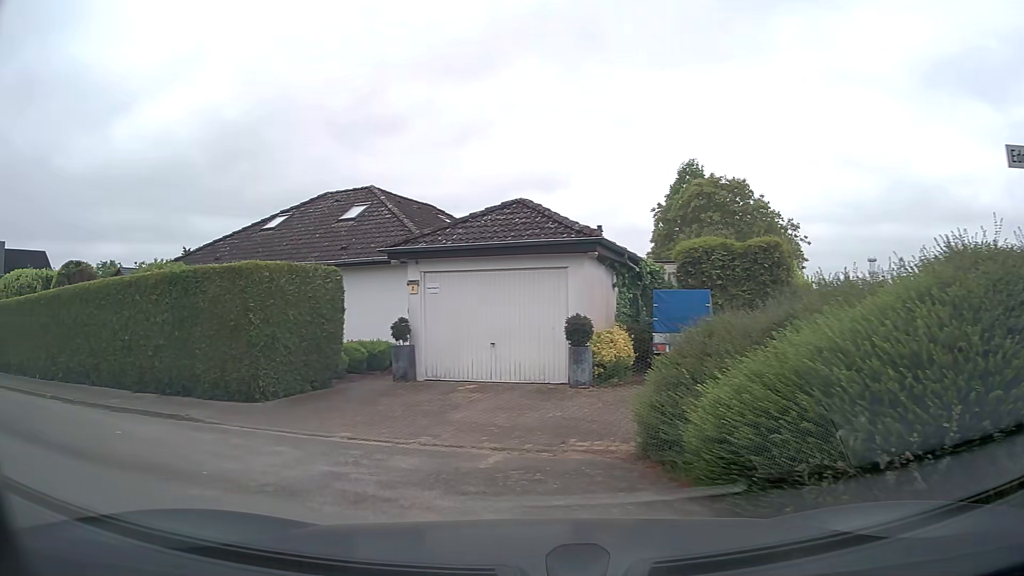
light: Day
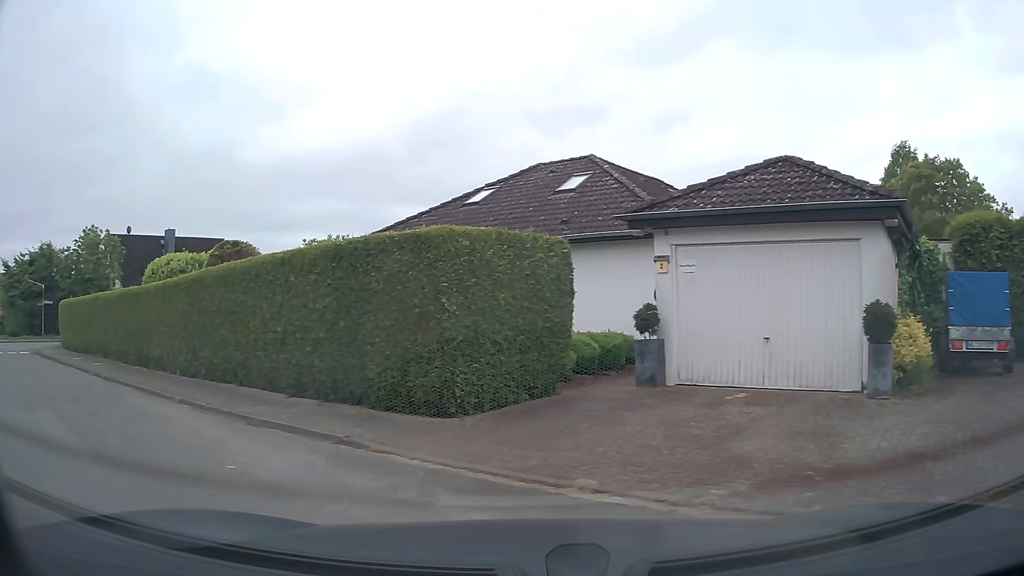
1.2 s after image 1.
(-0.5, +3.1) m; -18°
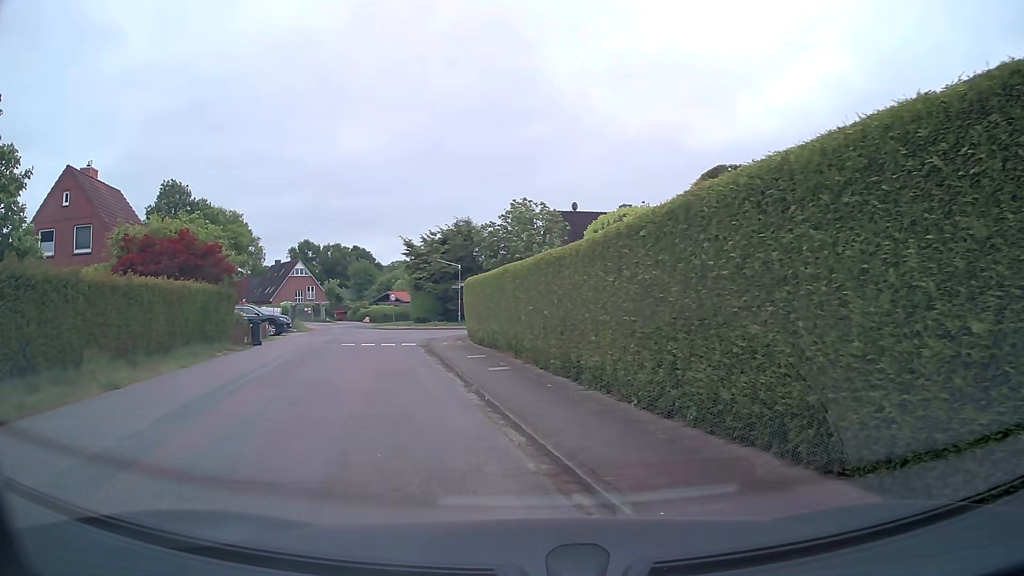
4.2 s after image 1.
(-2.8, +7.4) m; -40°
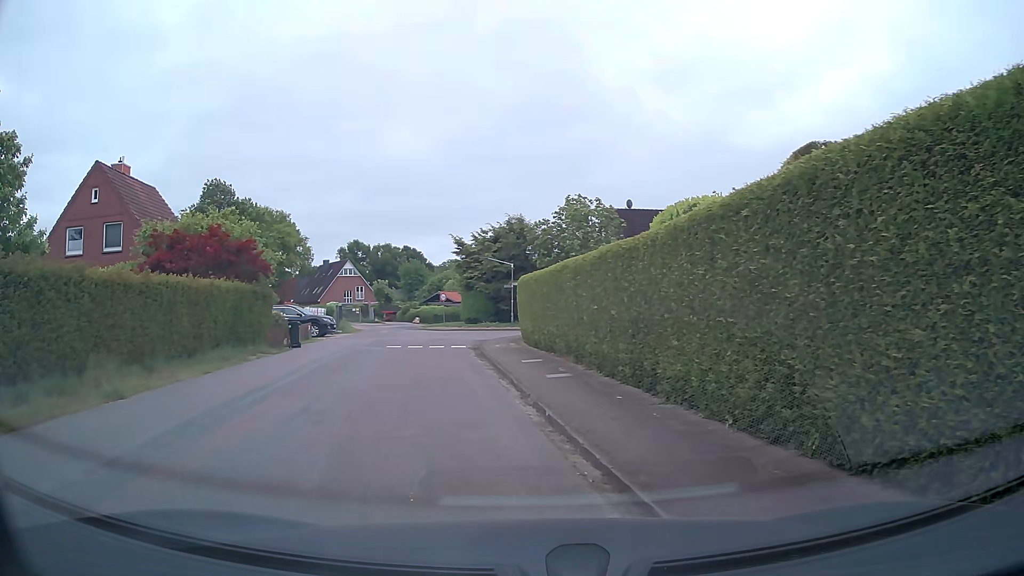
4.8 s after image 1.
(-0.1, +1.5) m; -4°
